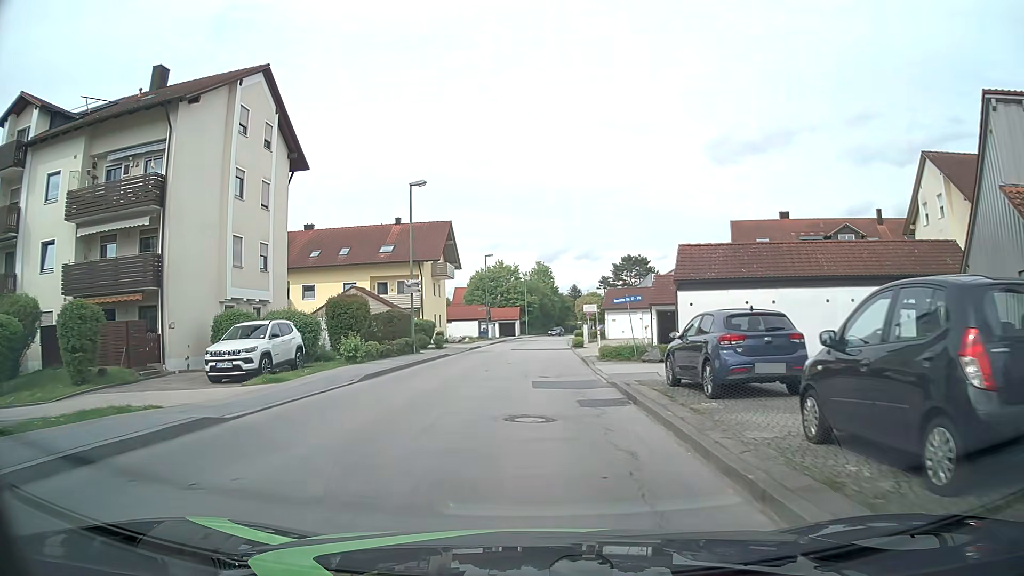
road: unclassified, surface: asphalt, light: Day
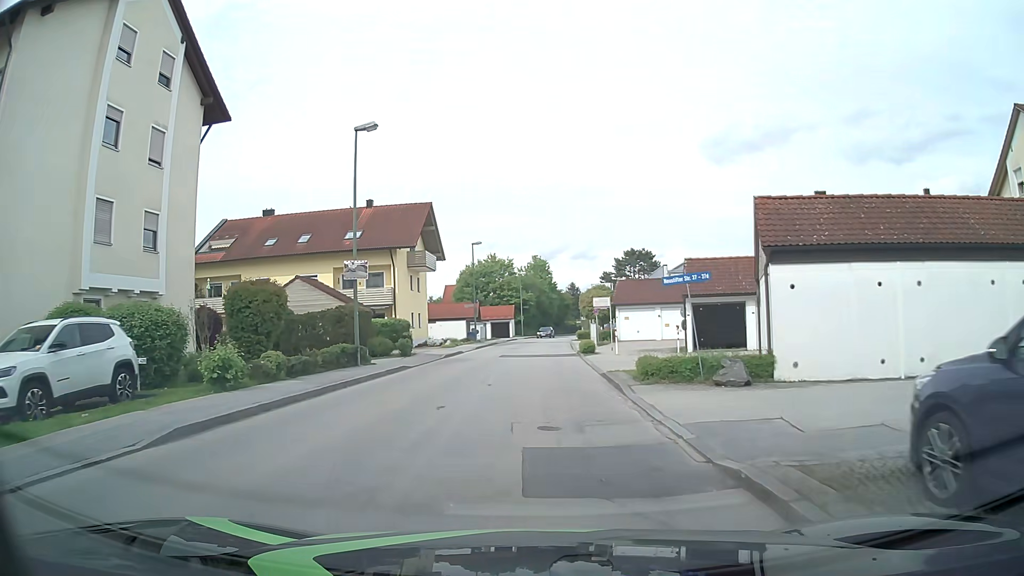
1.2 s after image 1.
(0.0, +9.6) m; 0°
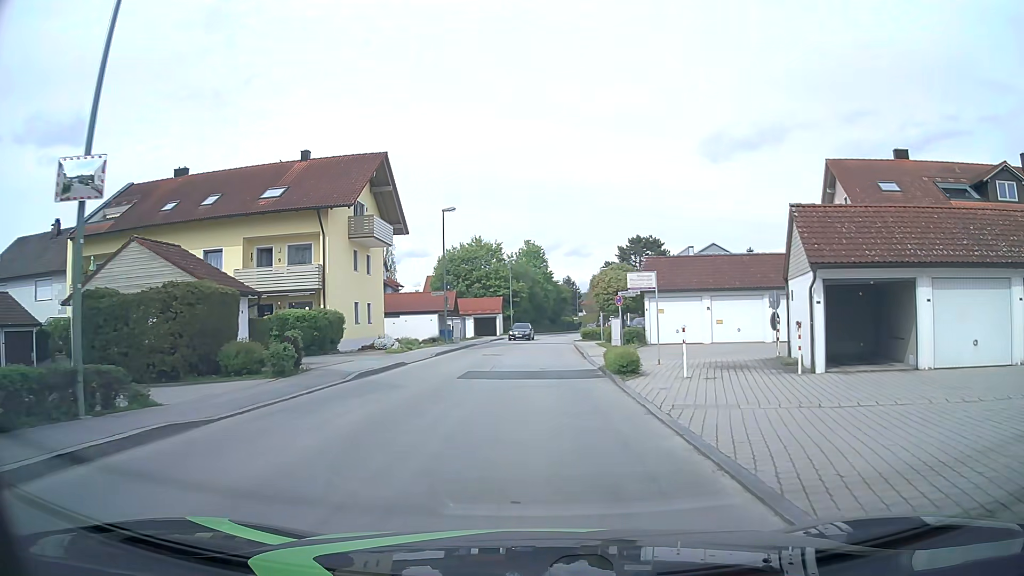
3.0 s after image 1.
(+0.1, +14.4) m; +1°
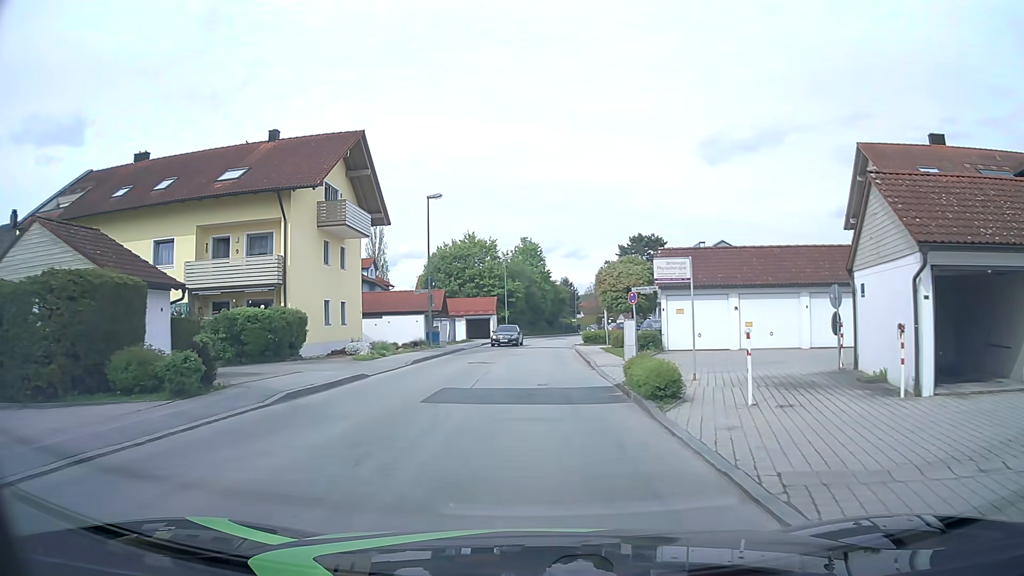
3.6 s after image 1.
(-0.1, +4.8) m; -1°
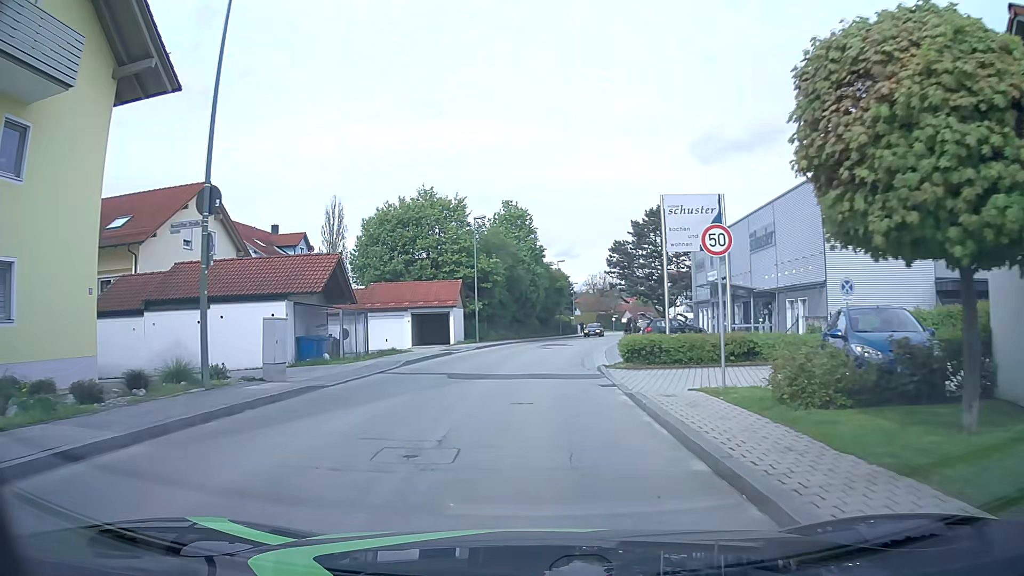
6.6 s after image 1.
(+0.6, +24.0) m; +1°
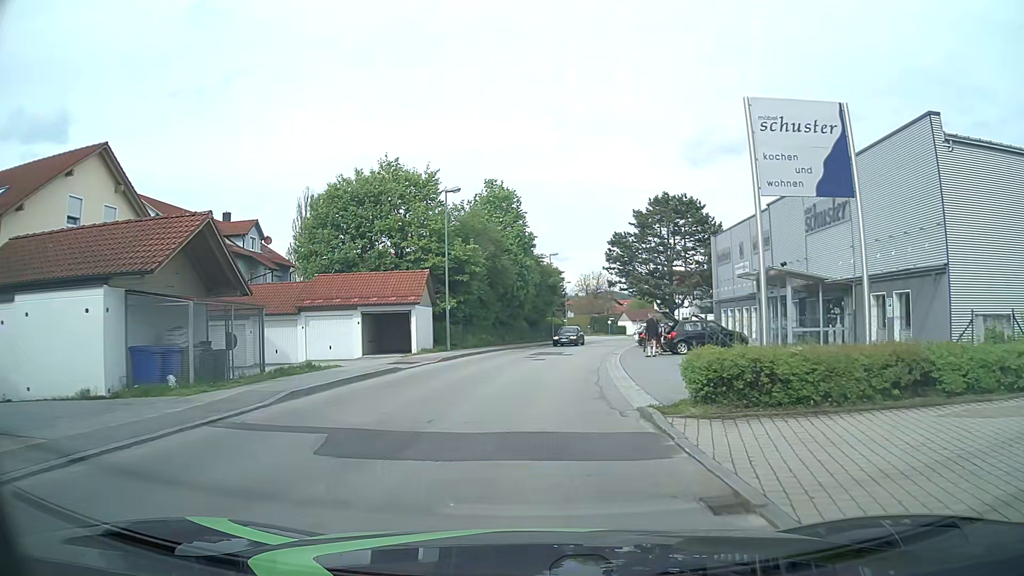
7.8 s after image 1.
(+0.1, +9.8) m; +1°
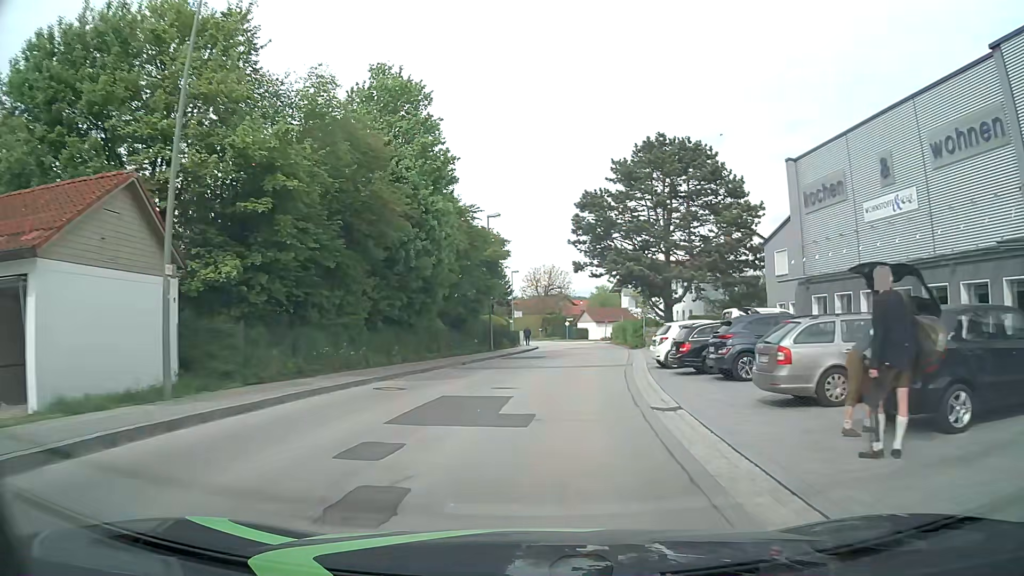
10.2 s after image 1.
(+0.9, +23.4) m; +5°
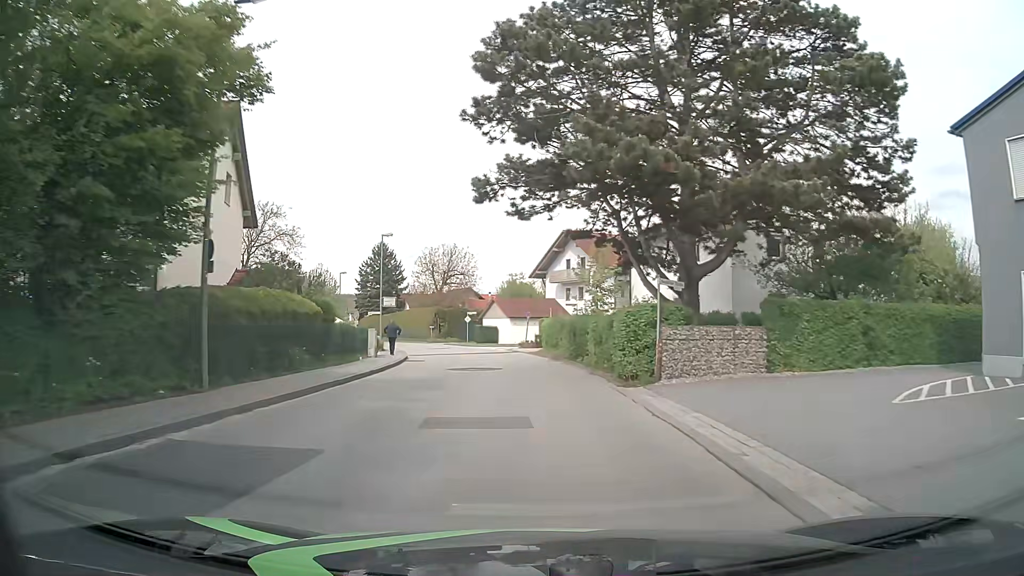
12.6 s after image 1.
(+1.6, +27.7) m; +7°
(0, +10) (0, +20) (-1, +30) (-2, +40) (-5, +50) (-8, +59) (-11, +68) (-15, +78) (-20, +87) (-24, +96) m
